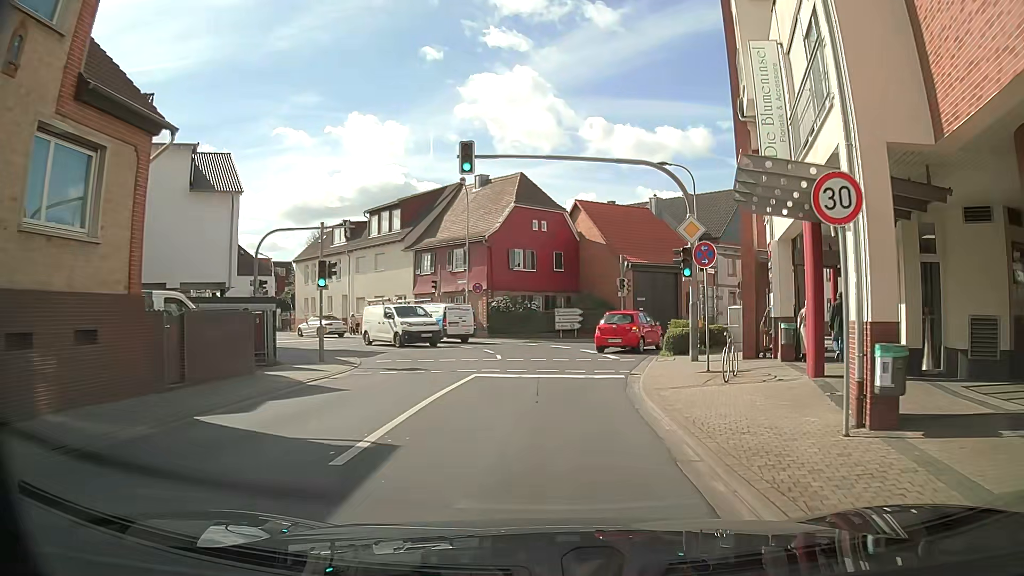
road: tertiary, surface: asphalt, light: Day
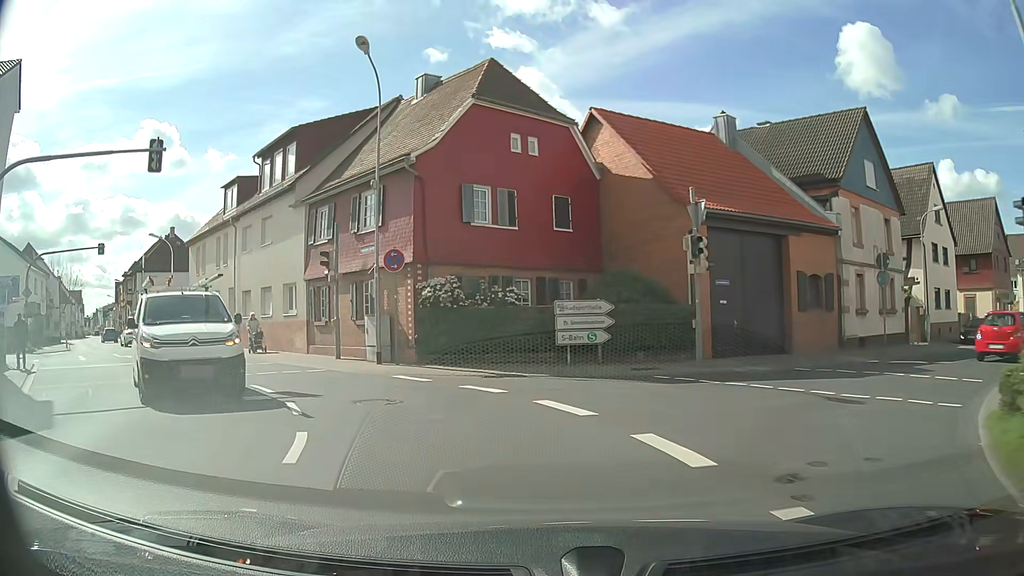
(+0.9, +18.8) m; 0°
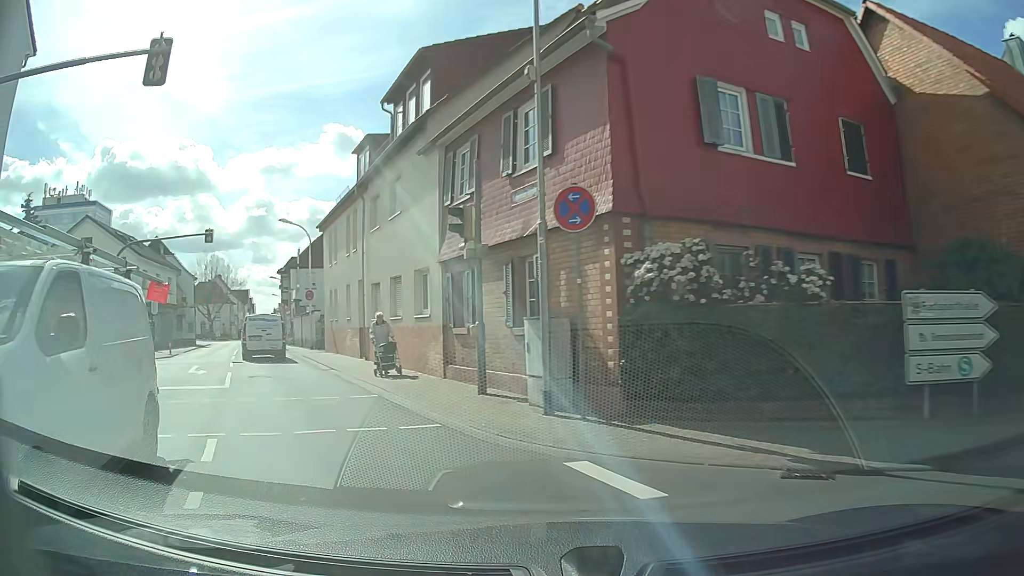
(-1.2, +8.7) m; -17°
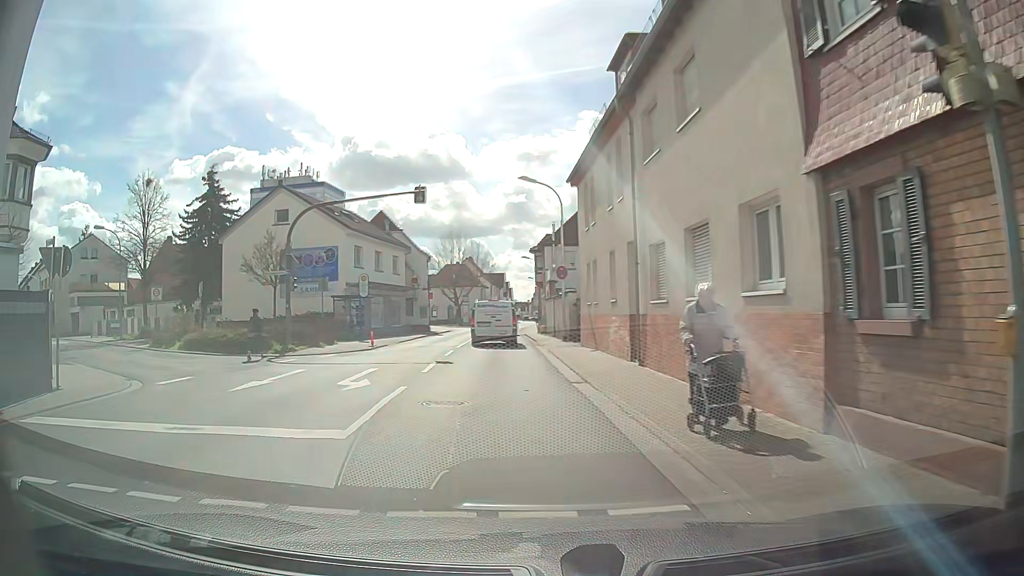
(-1.7, +8.1) m; -23°
(-1, +10) (-1, +20) (-2, +30) (-2, +40) (-3, +50) (-3, +60) (-4, +70) (-4, +80) (-4, +90) (-4, +100) m
